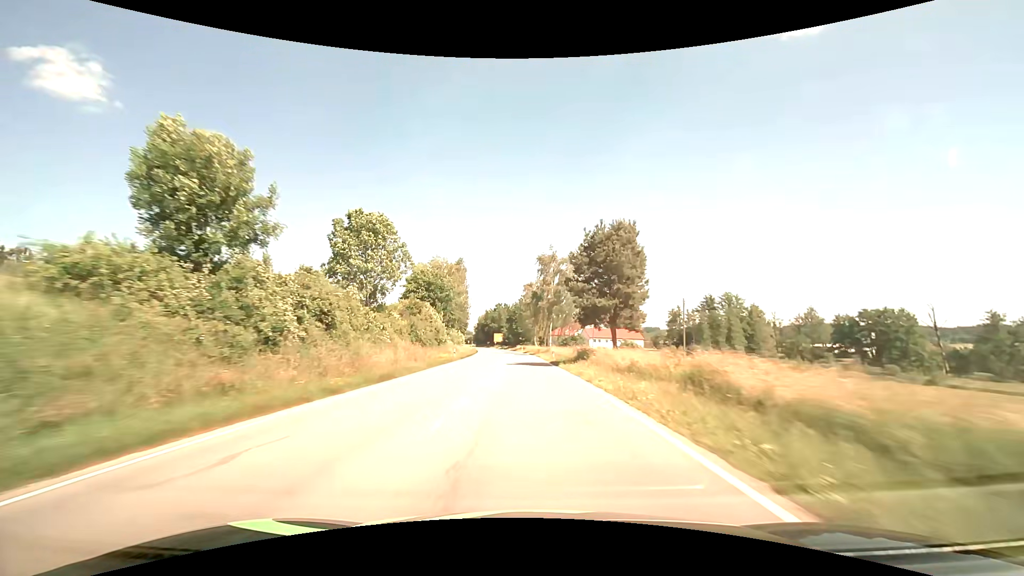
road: secondary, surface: asphalt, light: Day
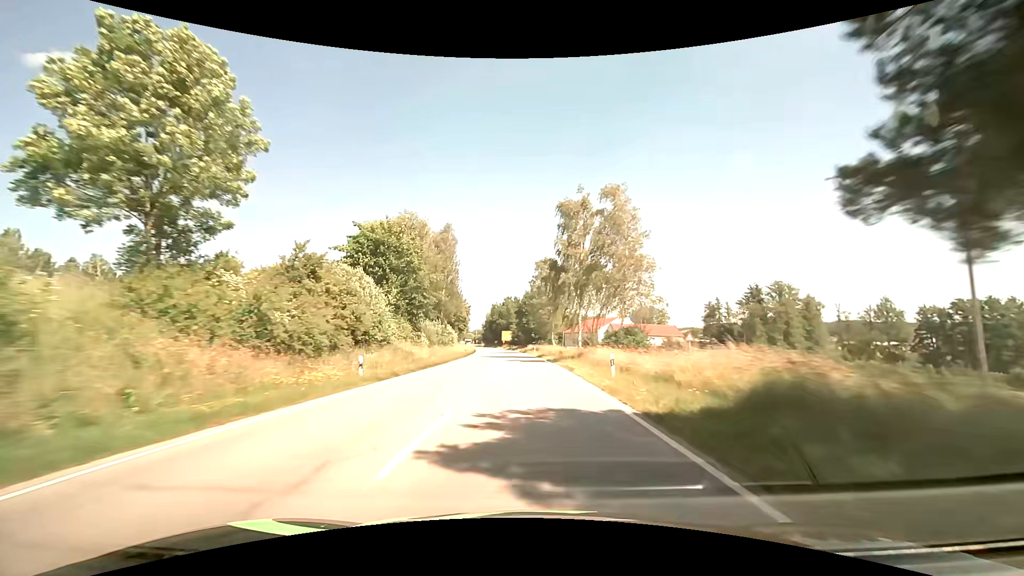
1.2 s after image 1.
(-0.4, +28.7) m; -2°
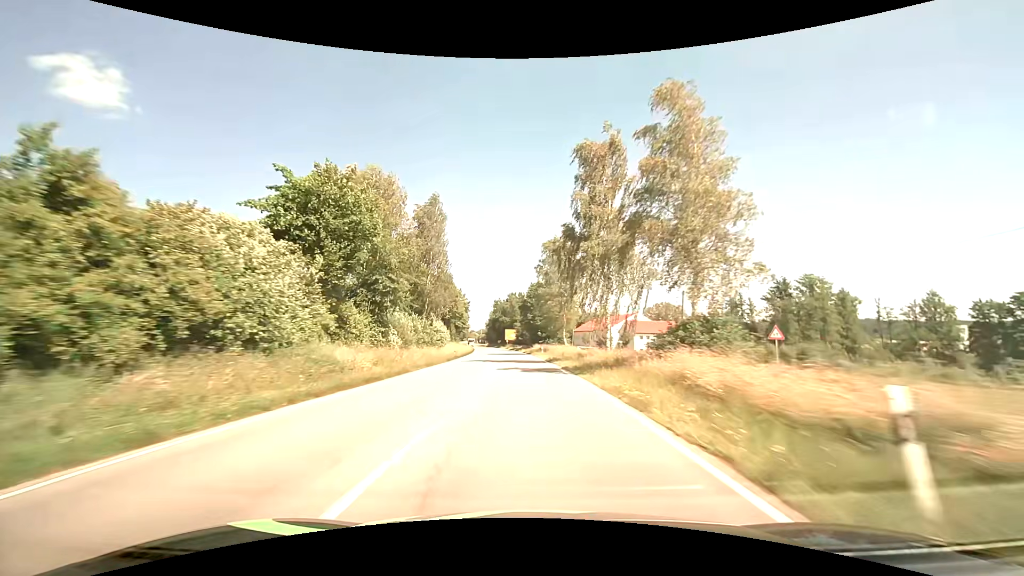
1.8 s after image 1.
(-0.1, +14.0) m; 0°
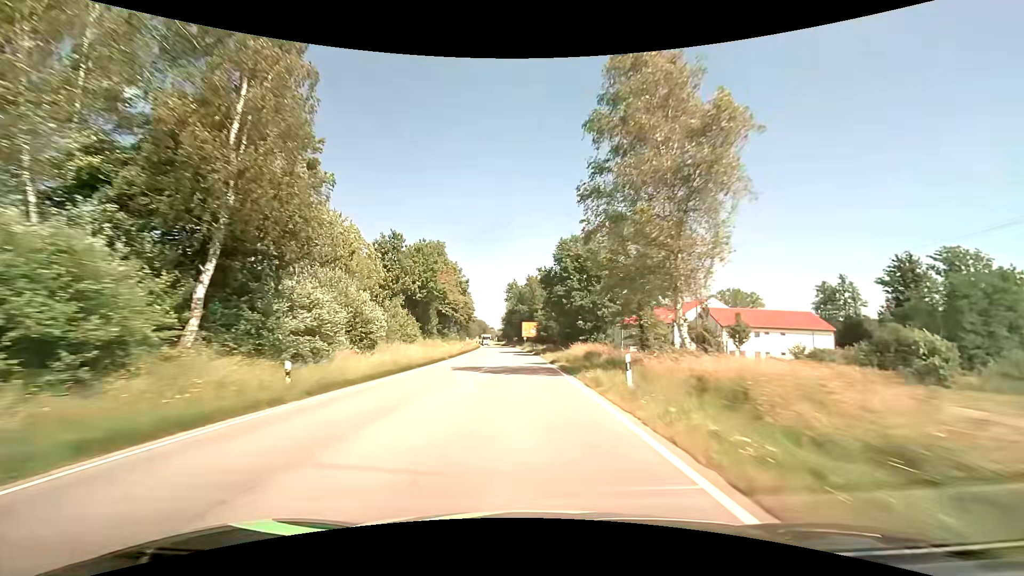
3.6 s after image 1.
(-0.9, +40.4) m; -3°
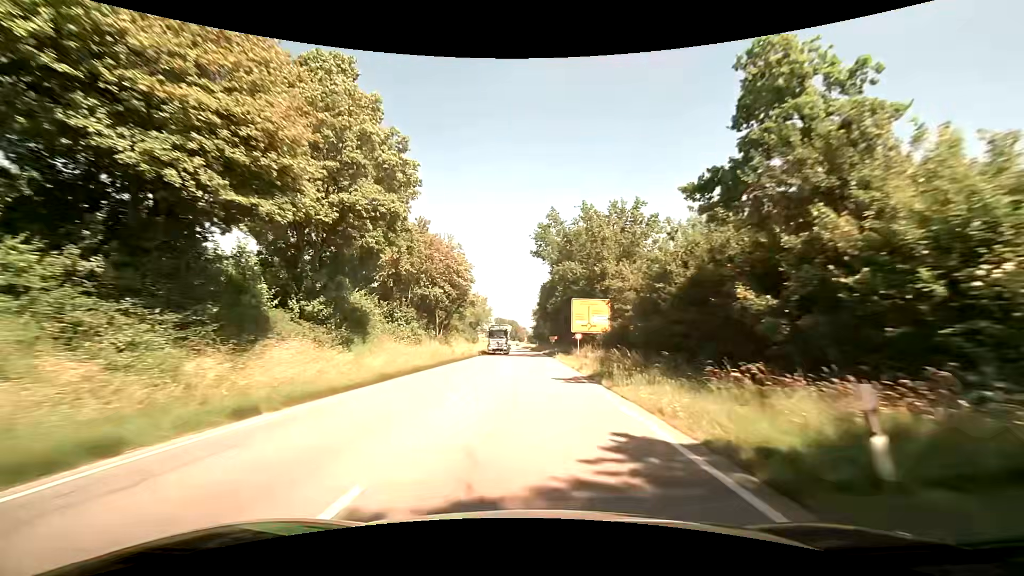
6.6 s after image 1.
(-2.4, +60.4) m; -4°
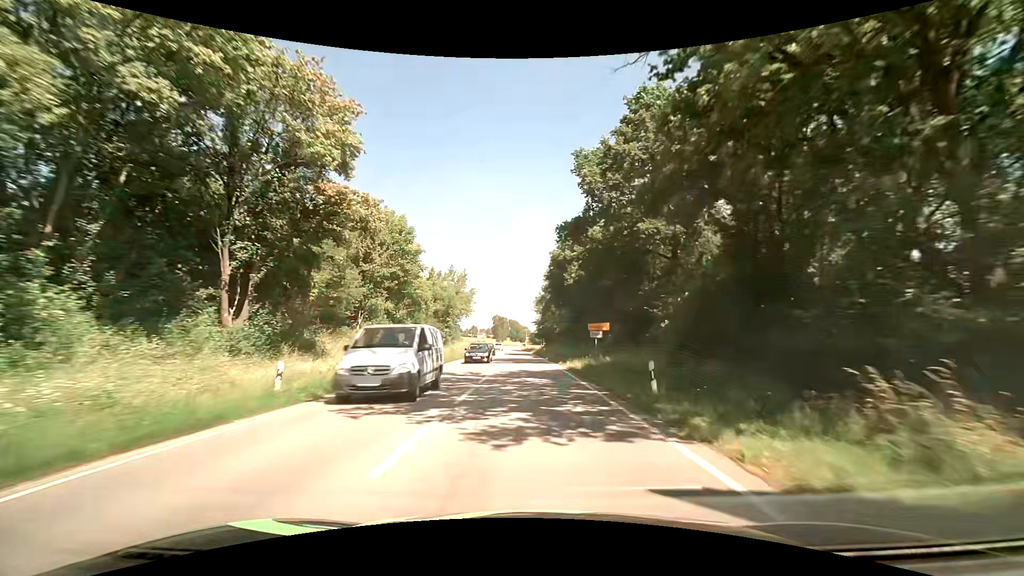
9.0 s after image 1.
(-0.5, +43.1) m; -1°
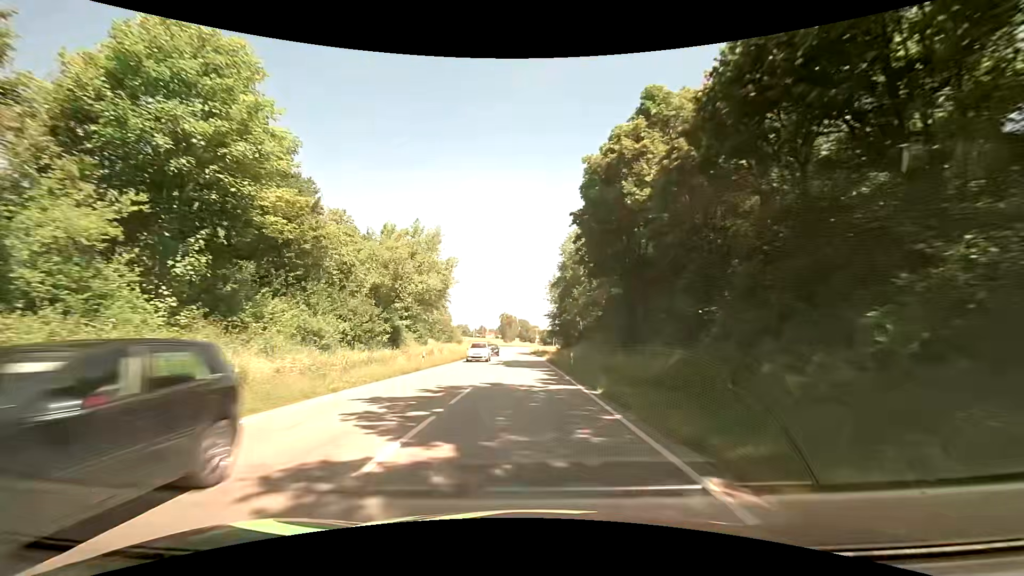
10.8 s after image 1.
(-0.2, +30.5) m; -1°
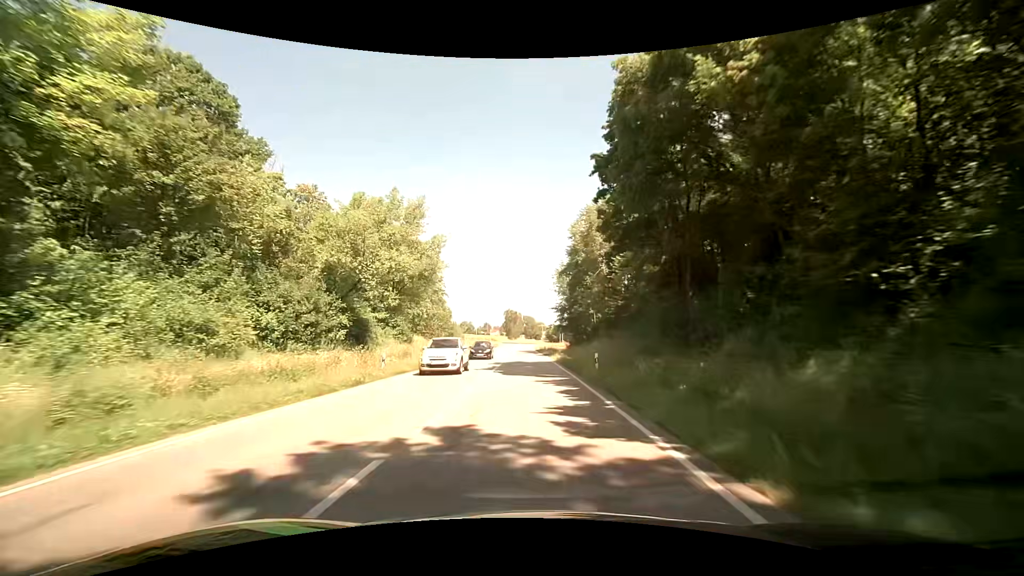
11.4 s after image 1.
(-0.1, +9.8) m; -1°
(0, +10) (0, +20) (0, +30) (-1, +40) (-1, +50) (-1, +60) (-1, +70) (-2, +80) (-2, +90) (-2, +100) m
